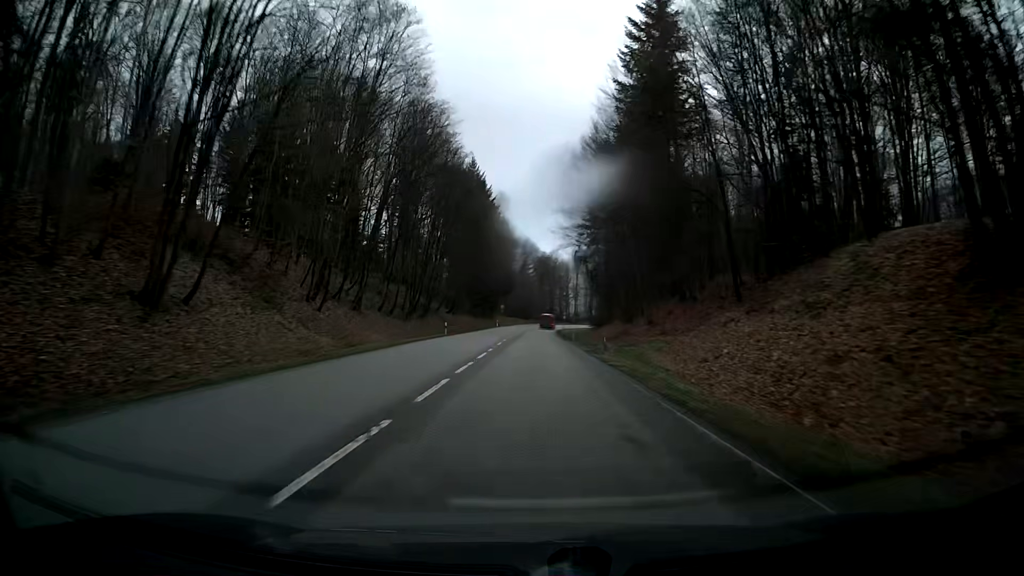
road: secondary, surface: asphalt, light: Day
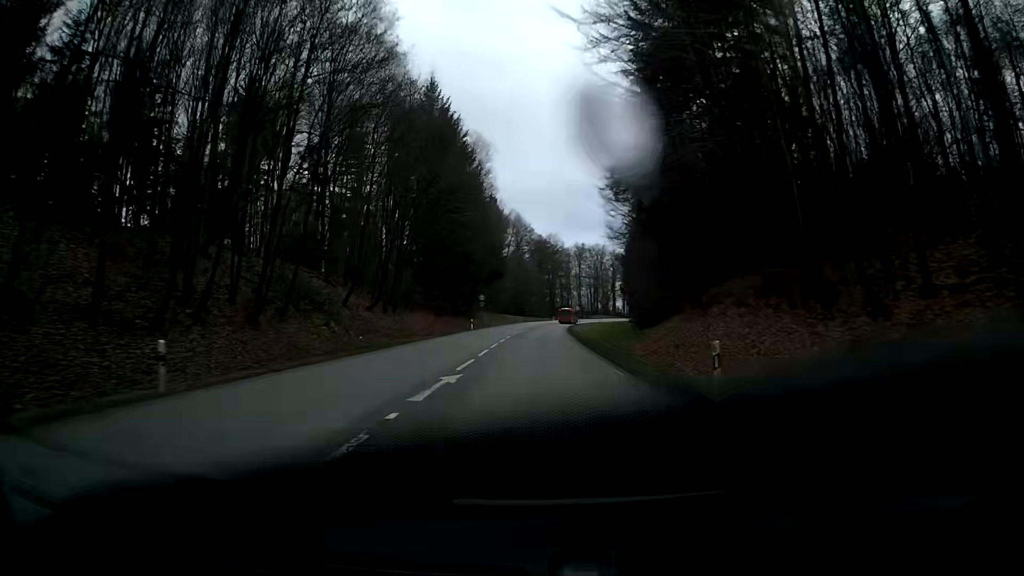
(-0.3, +41.4) m; -1°
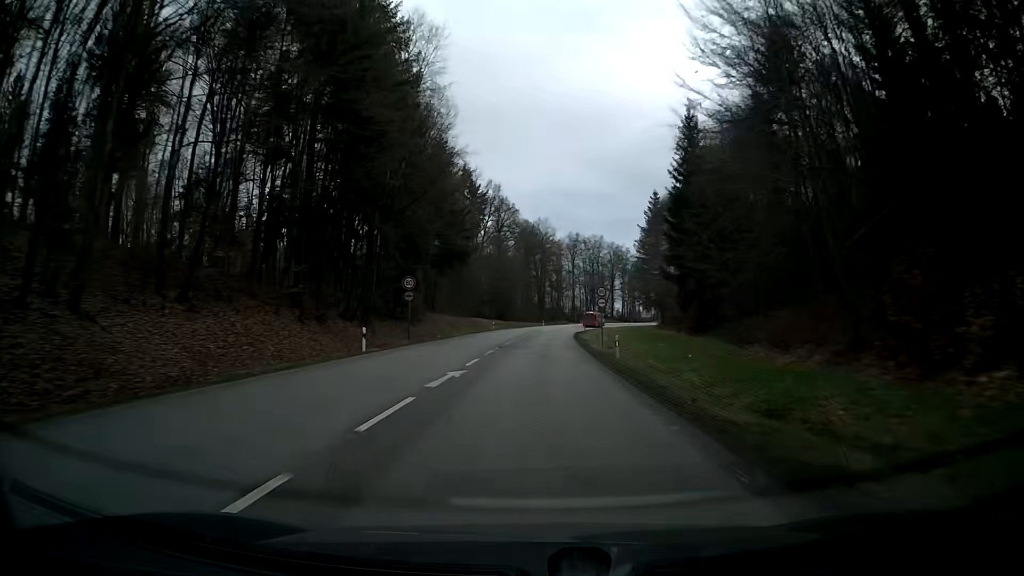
(+0.3, +39.5) m; +2°
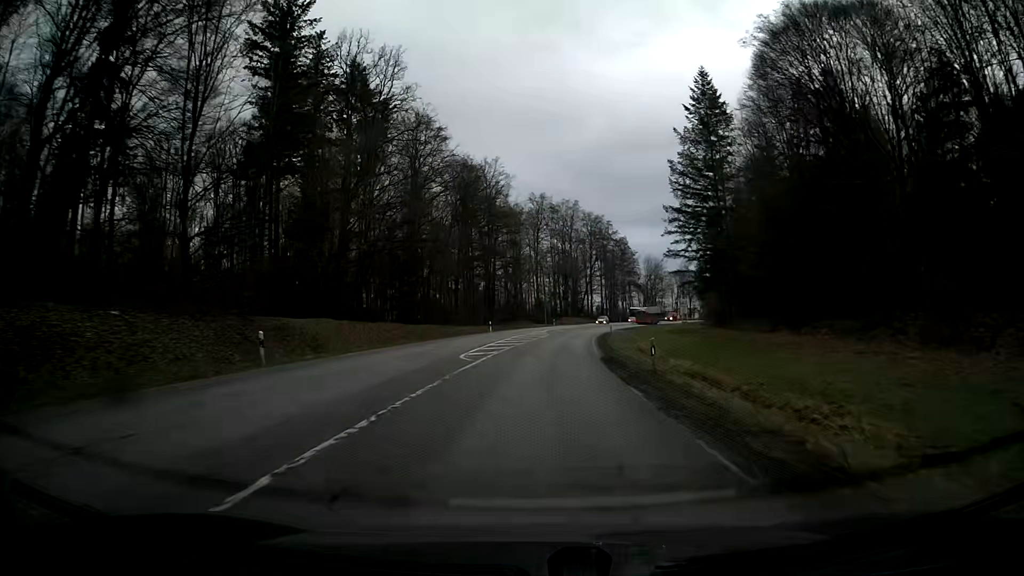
(+3.0, +63.9) m; +5°
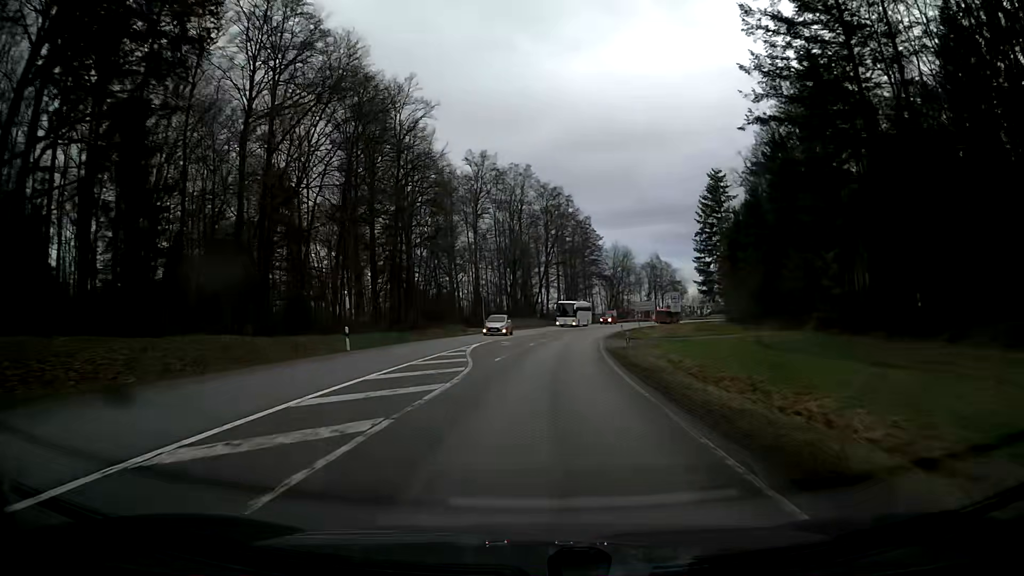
(+1.3, +37.8) m; +5°
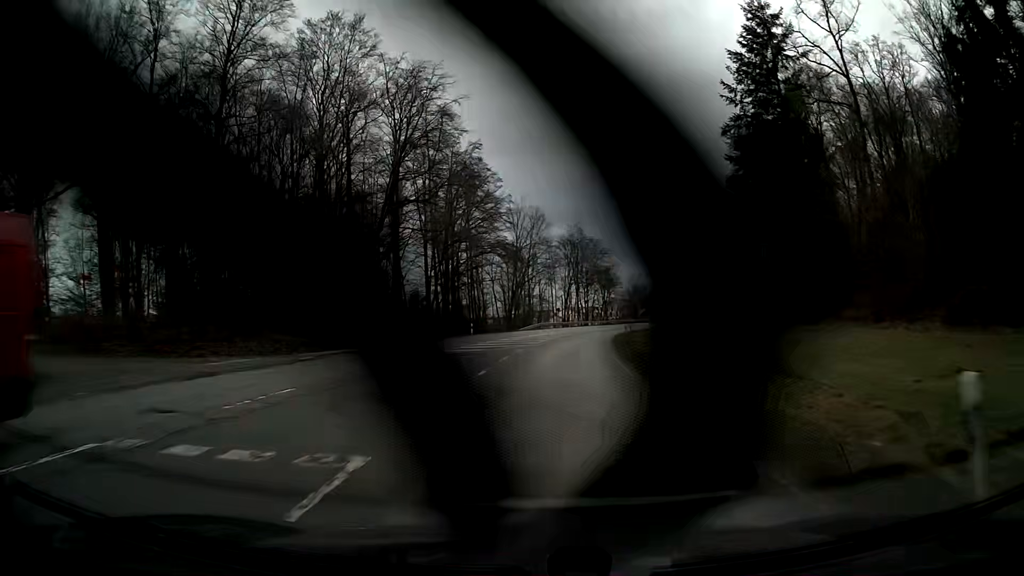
(+5.1, +62.4) m; +10°
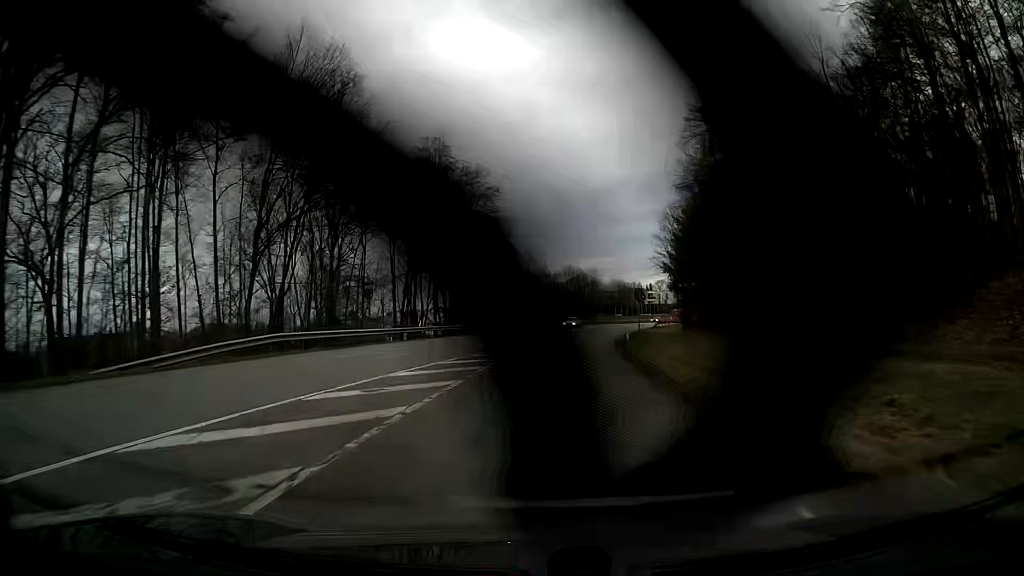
(+5.4, +62.4) m; +10°
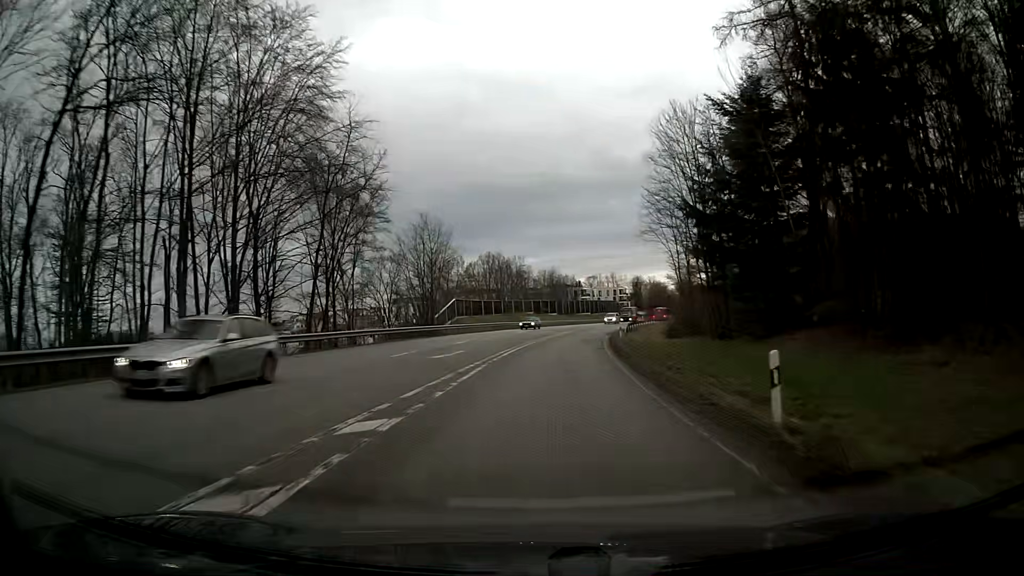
(+2.2, +37.7) m; +7°
